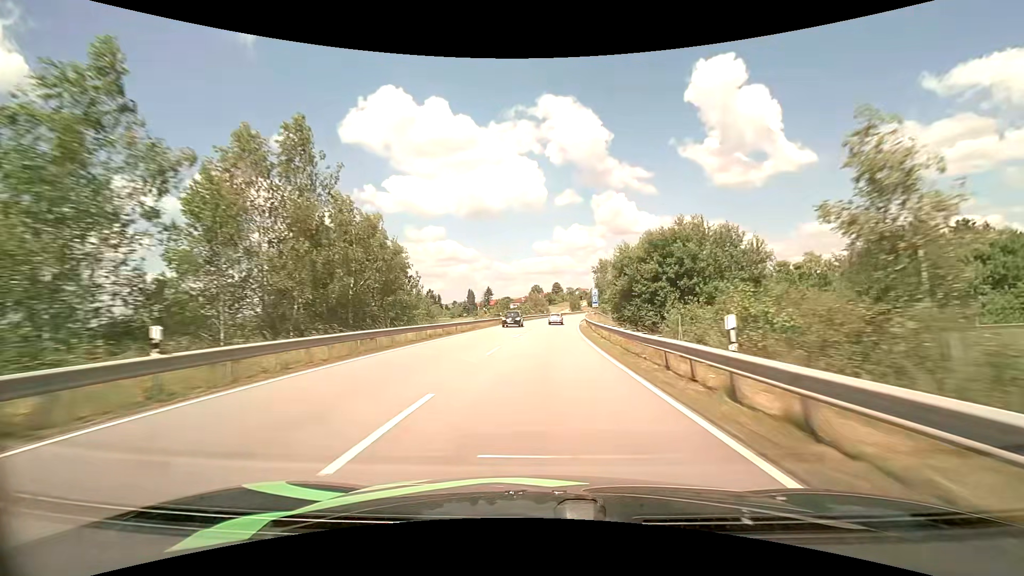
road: primary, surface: asphalt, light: Day
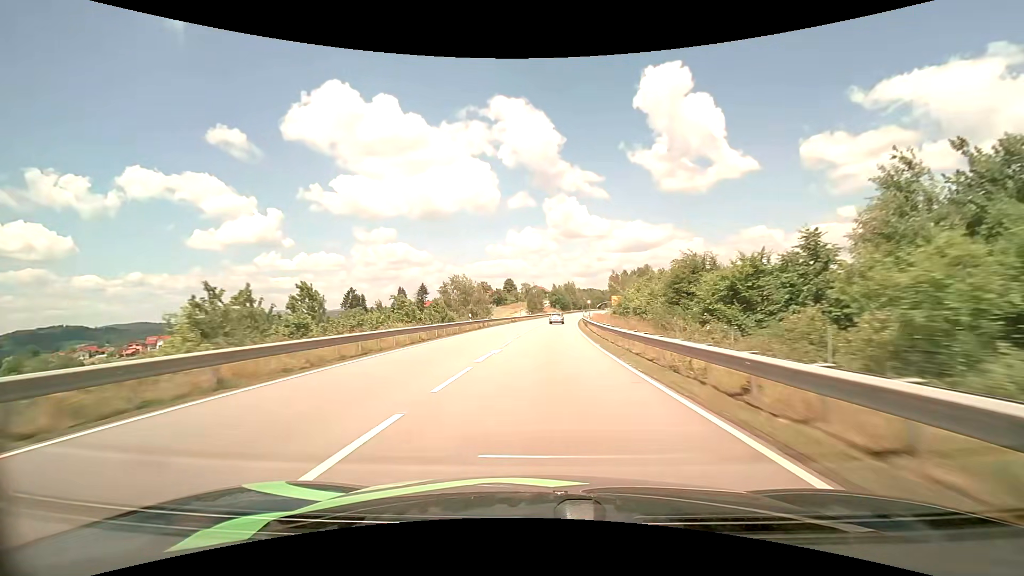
(+3.0, +67.9) m; +5°
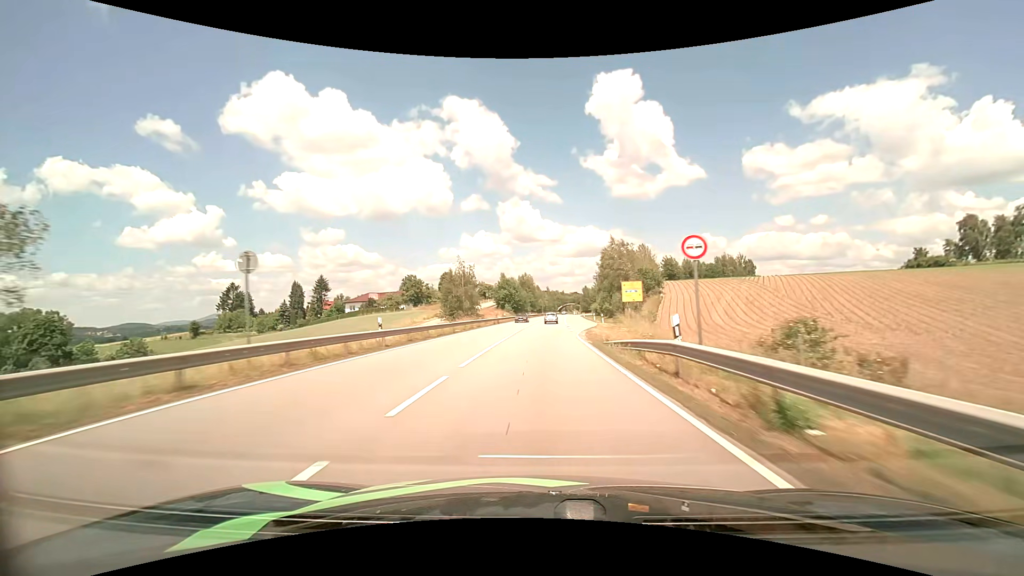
(+3.3, +68.5) m; +5°
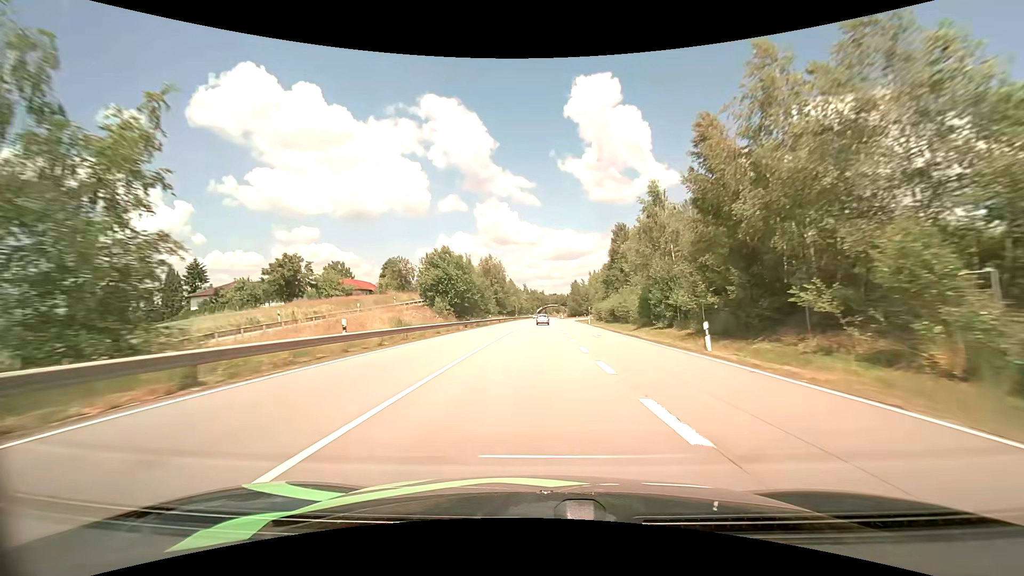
(+1.3, +55.0) m; +2°
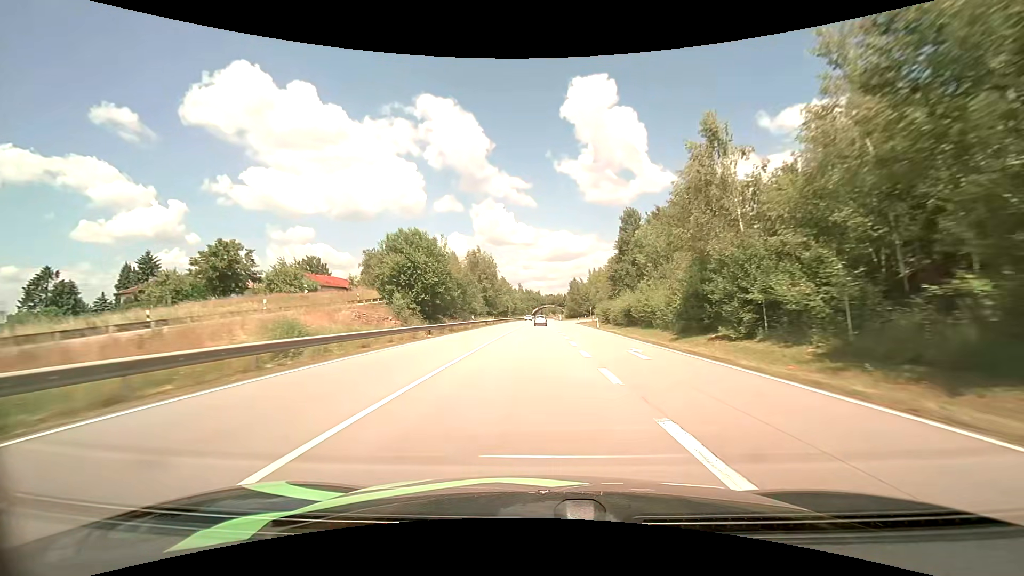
(+0.1, +13.7) m; +1°
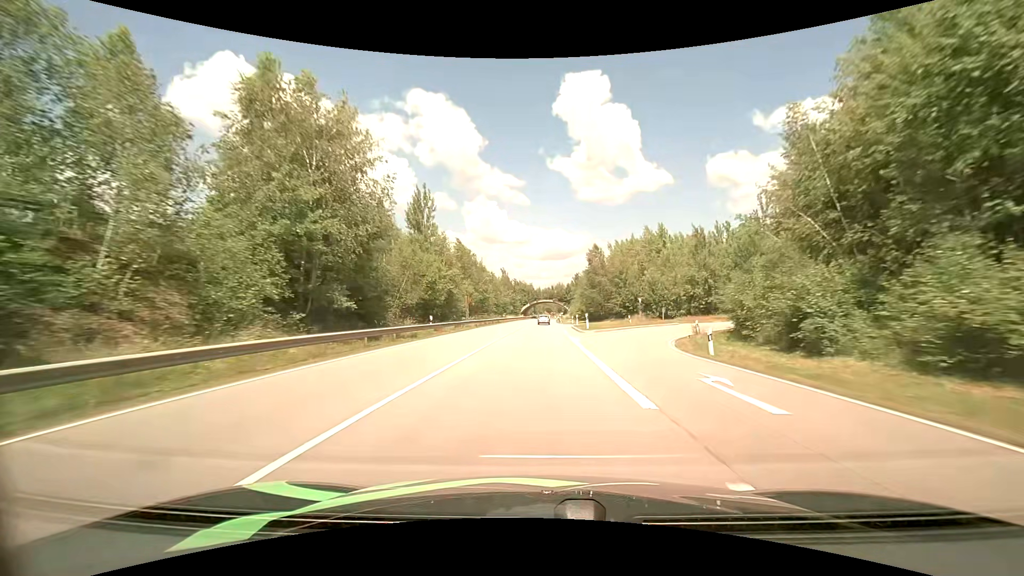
(+0.6, +68.3) m; +1°
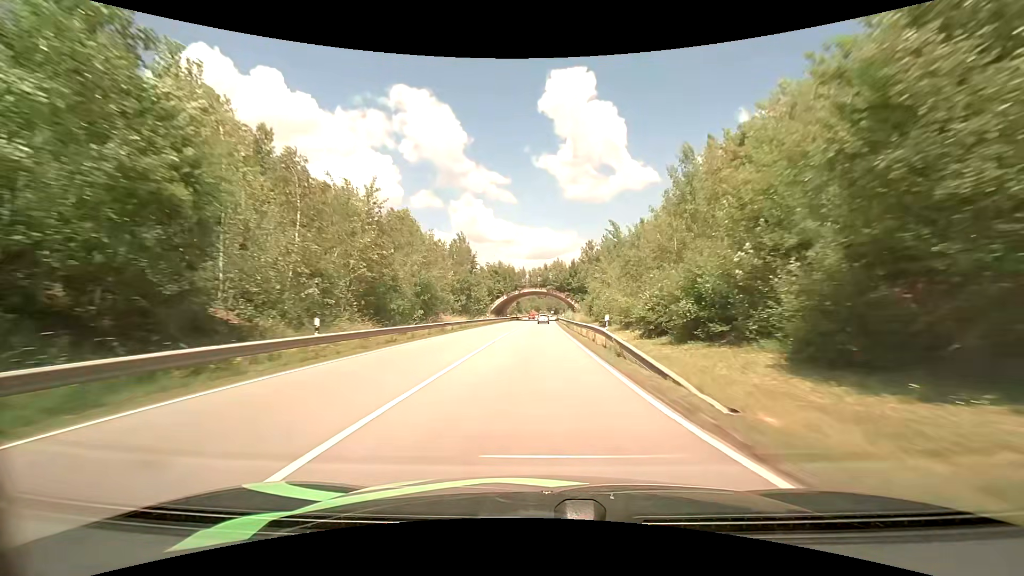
(+0.7, +68.6) m; +2°
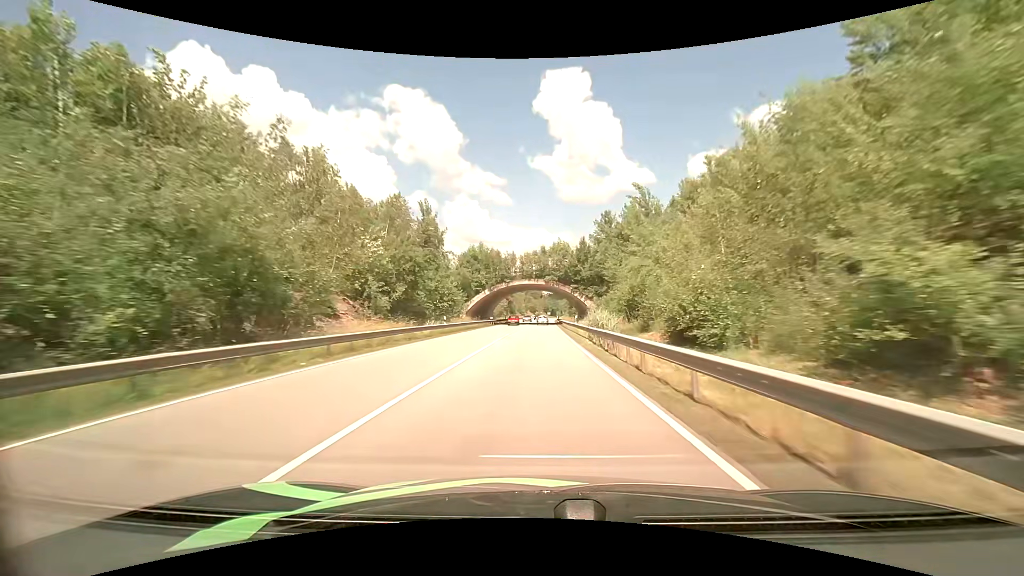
(0.0, +27.0) m; 0°
(0, +10) (0, +20) (0, +30) (0, +40) (0, +50) (0, +60) (0, +70) (0, +80) (+1, +90) (+1, +100) m
